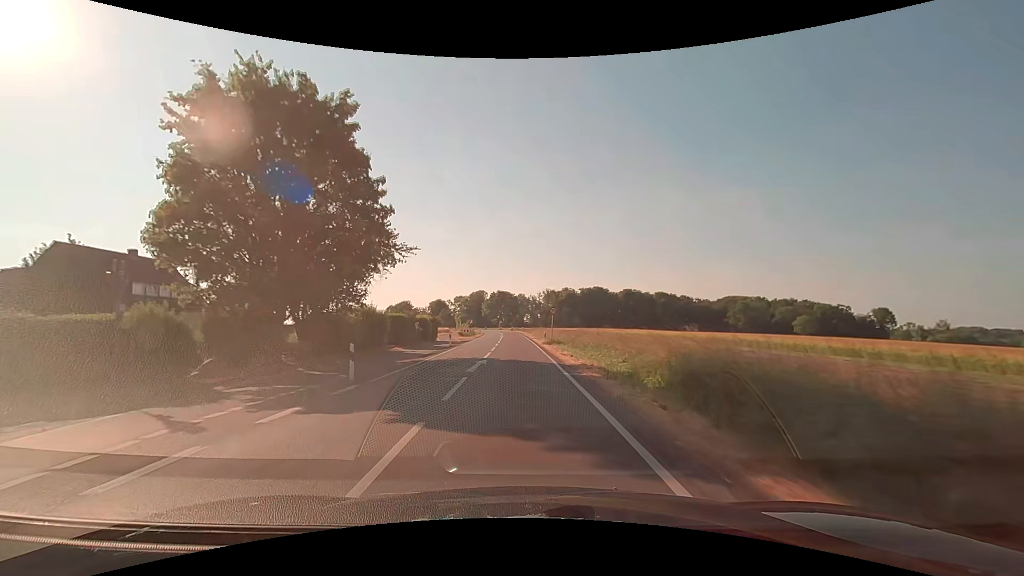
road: secondary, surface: asphalt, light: Day
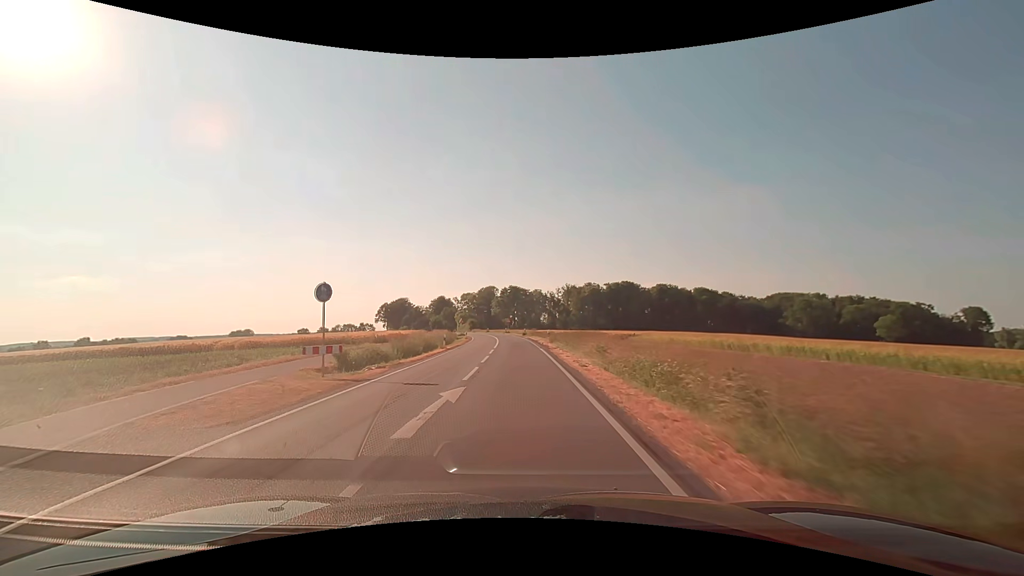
(-0.8, +51.0) m; -2°
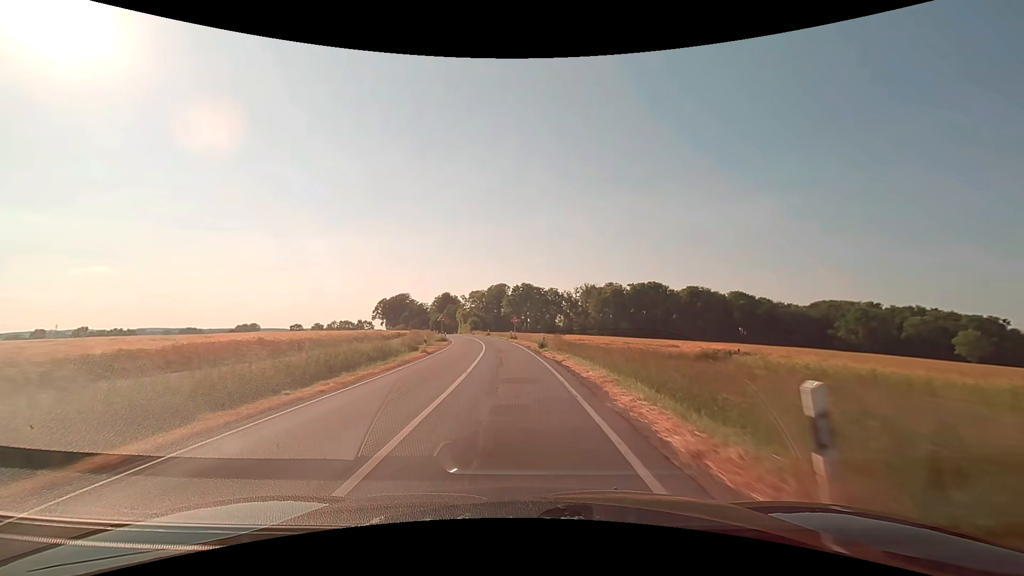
(-0.3, +31.3) m; -1°
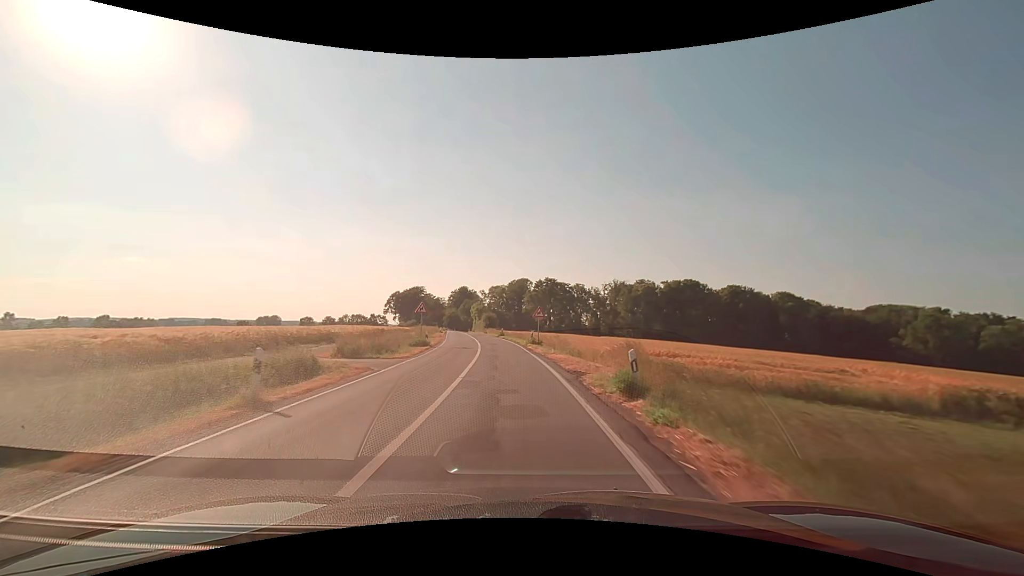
(-0.4, +21.1) m; -2°
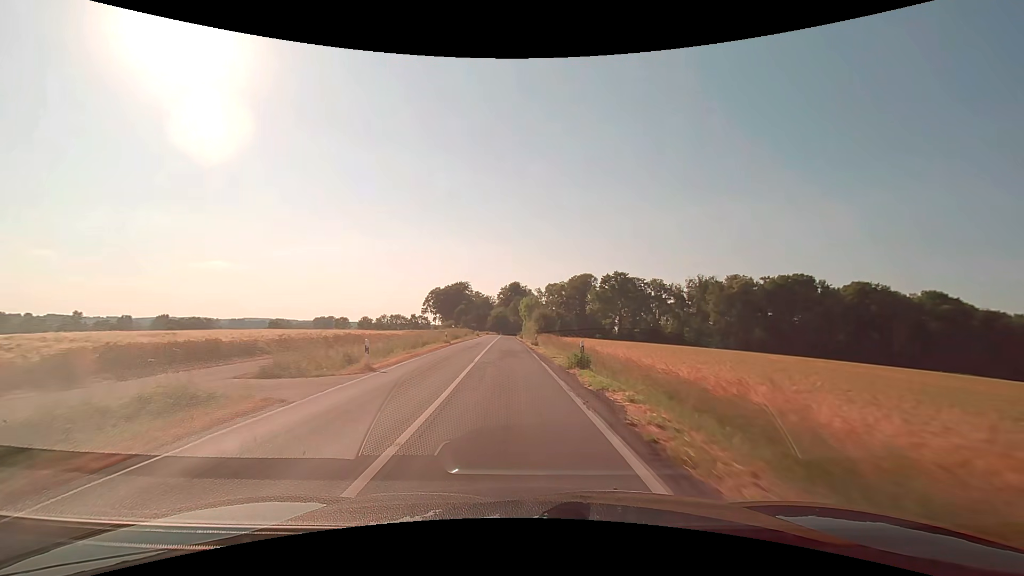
(-2.4, +42.5) m; -7°
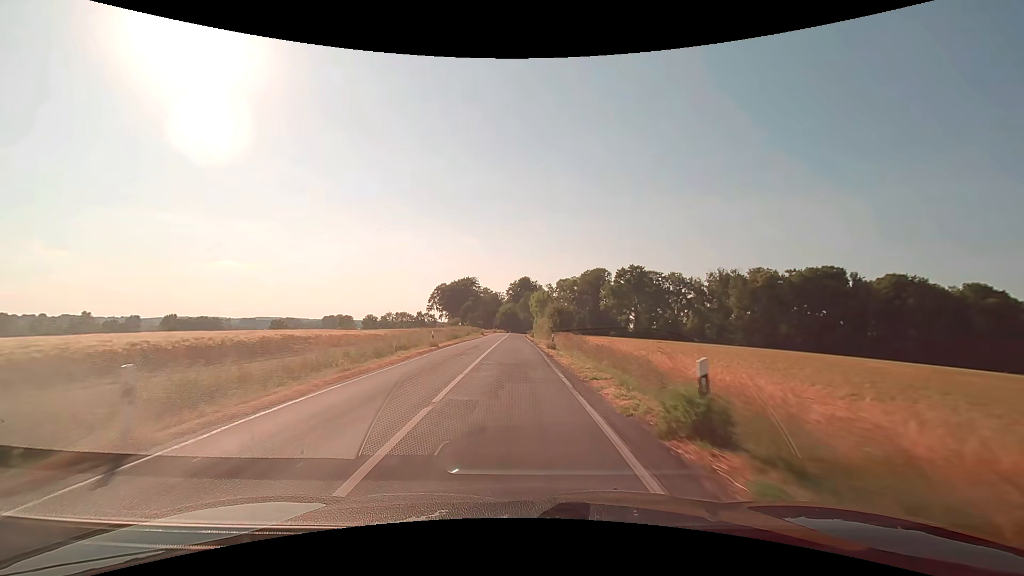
(-0.1, +10.7) m; -1°
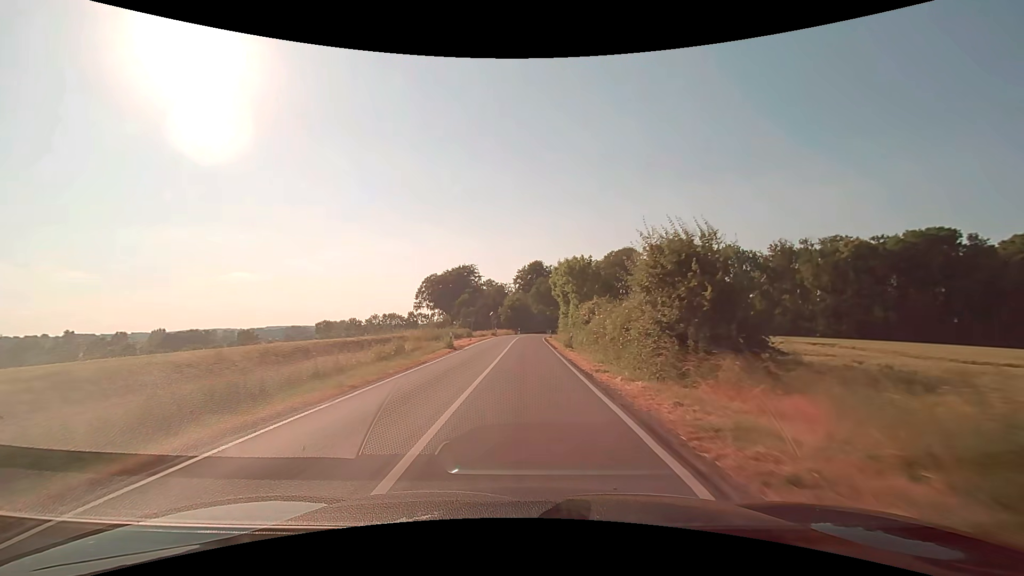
(-0.9, +42.9) m; -1°
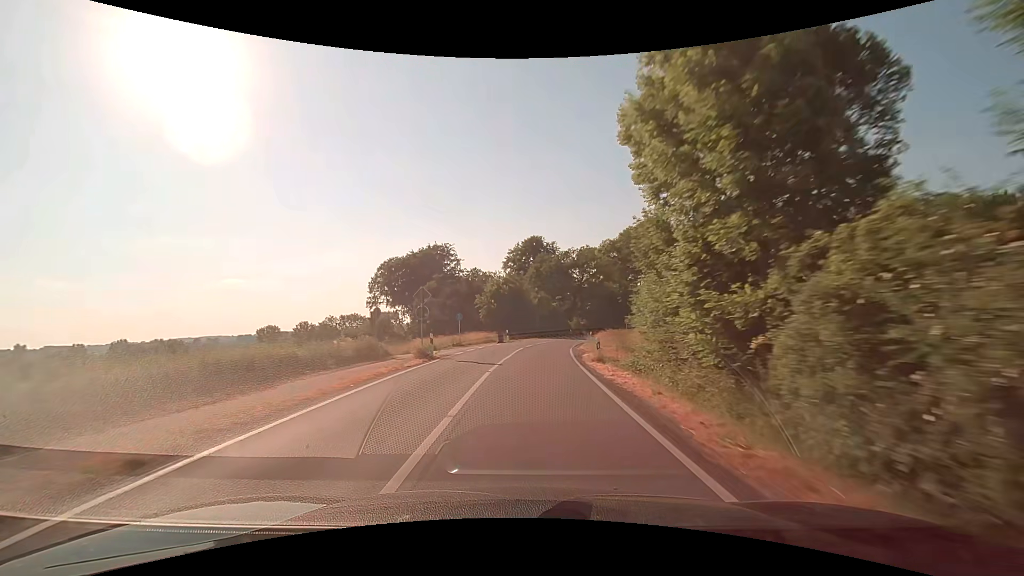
(+0.2, +43.2) m; 0°
(0, +10) (0, +20) (+1, +30) (+2, +40) (+4, +50) (+7, +59) (+10, +69) (+14, +78) (+18, +87) (+23, +96) m
